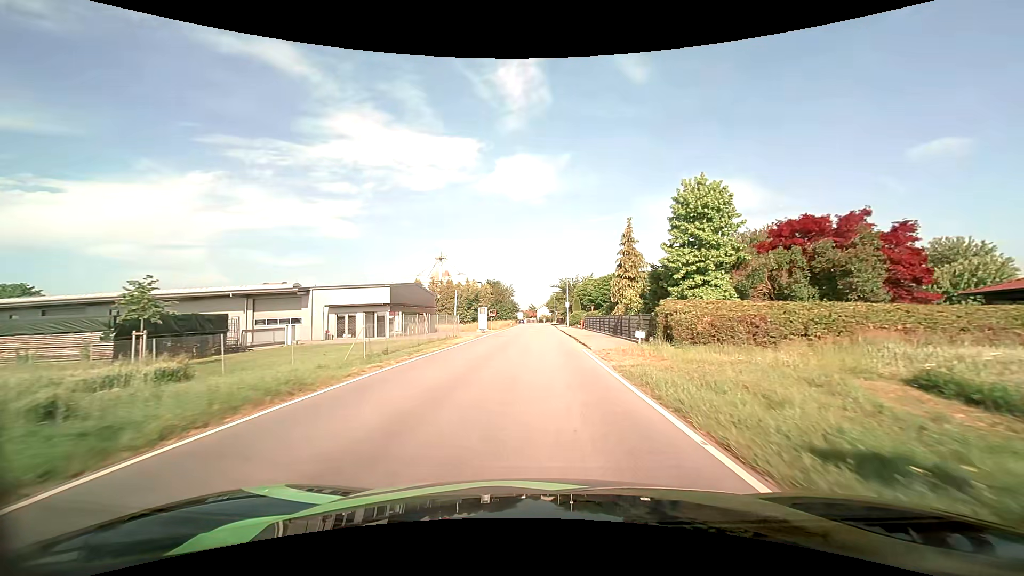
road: tertiary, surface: asphalt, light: Day
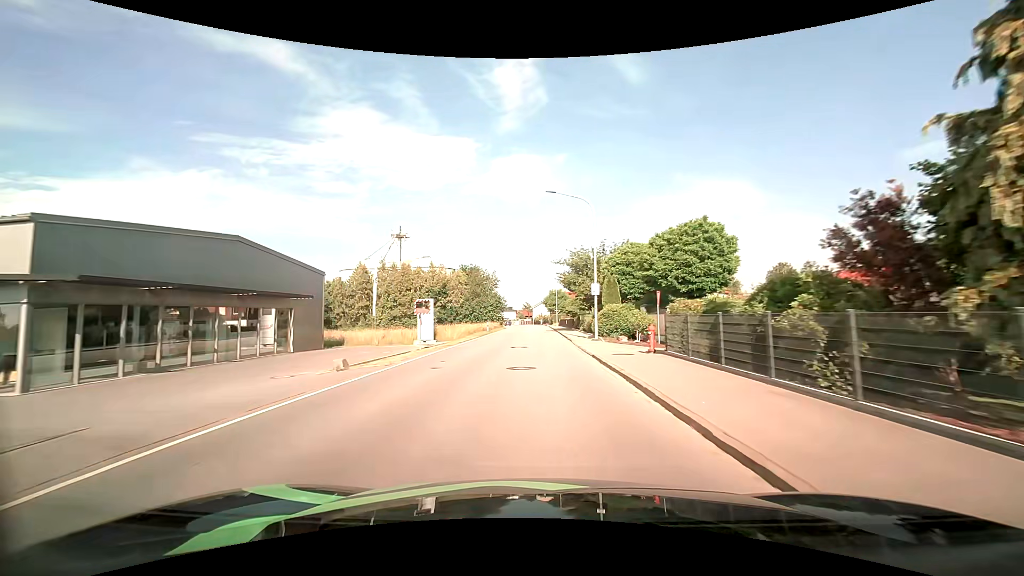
(+0.2, +34.1) m; 0°
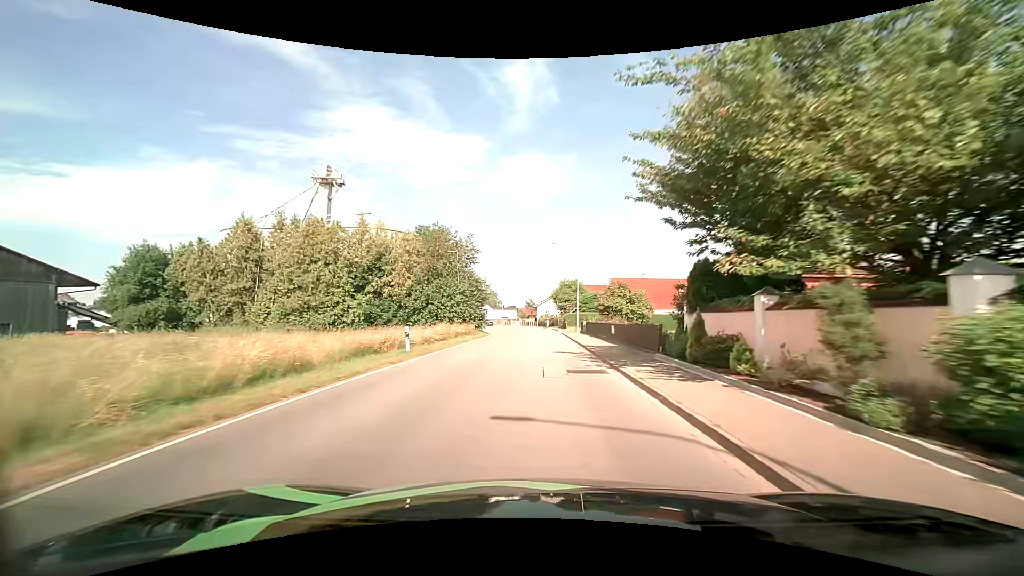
(-0.1, +33.9) m; 0°
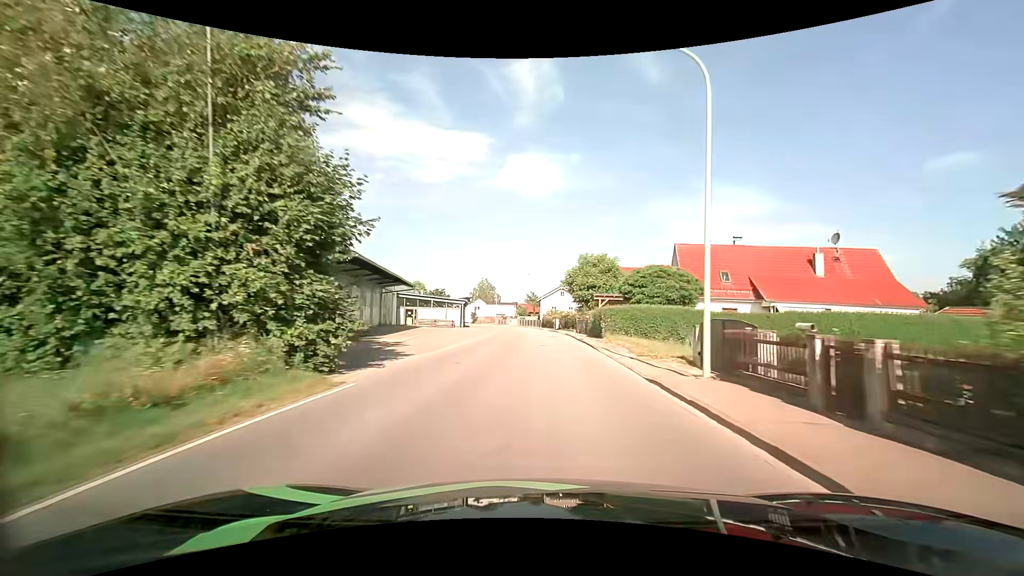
(-0.3, +33.4) m; -1°
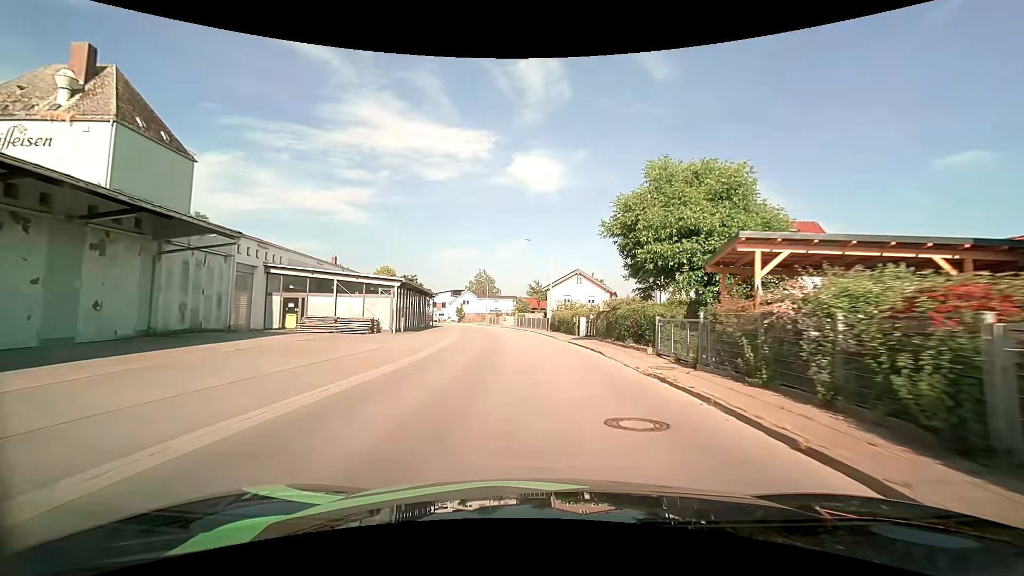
(+0.1, +32.3) m; -1°
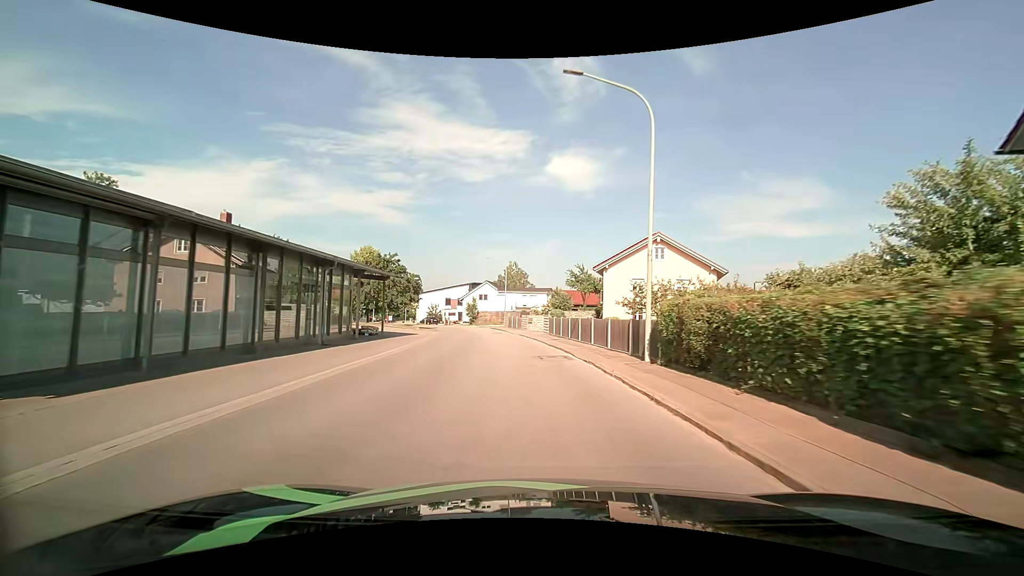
(-0.7, +30.8) m; -4°
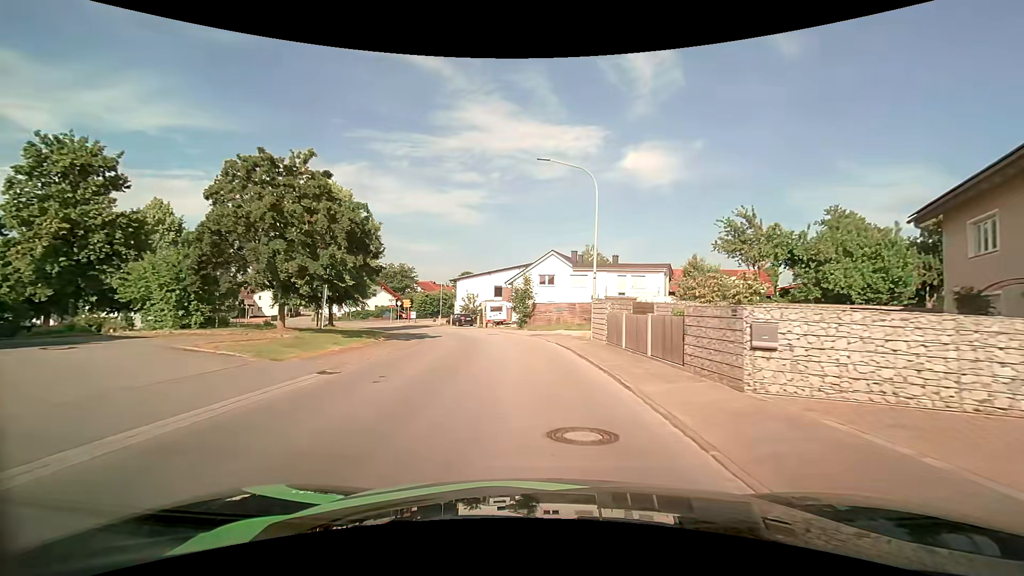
(-2.9, +36.1) m; -9°
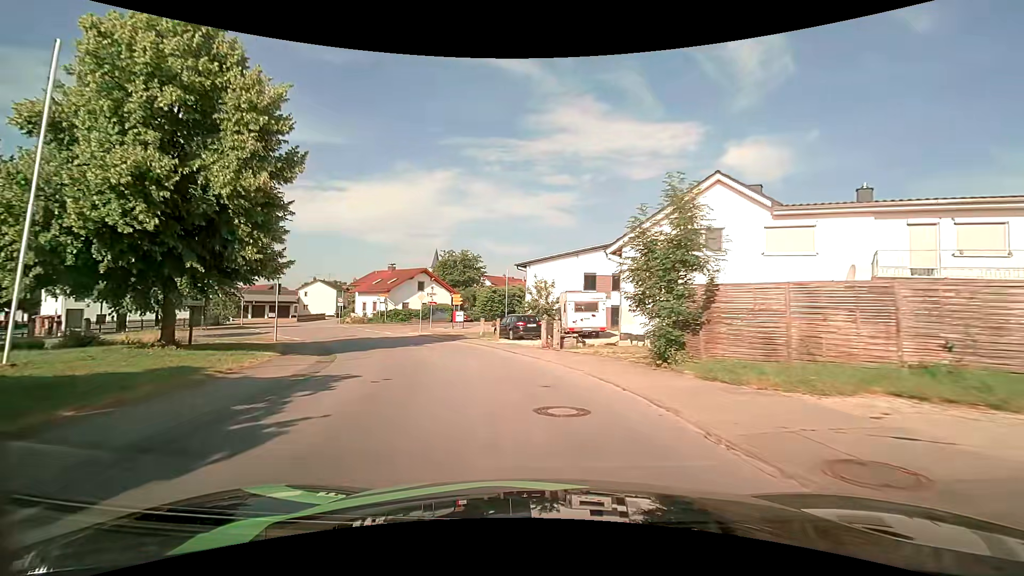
(-1.6, +25.8) m; -10°
(-1, +10) (-3, +20) (-7, +29) (-12, +37) (-18, +46) (-24, +54) (-28, +63) (-31, +72) (-33, +82) (-34, +92) m
